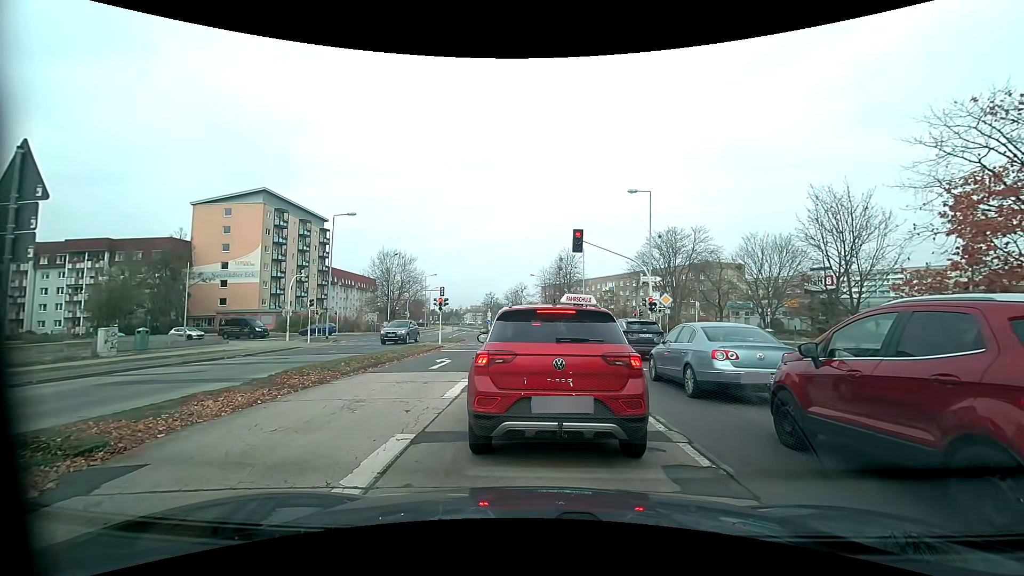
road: tertiary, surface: concrete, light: Day
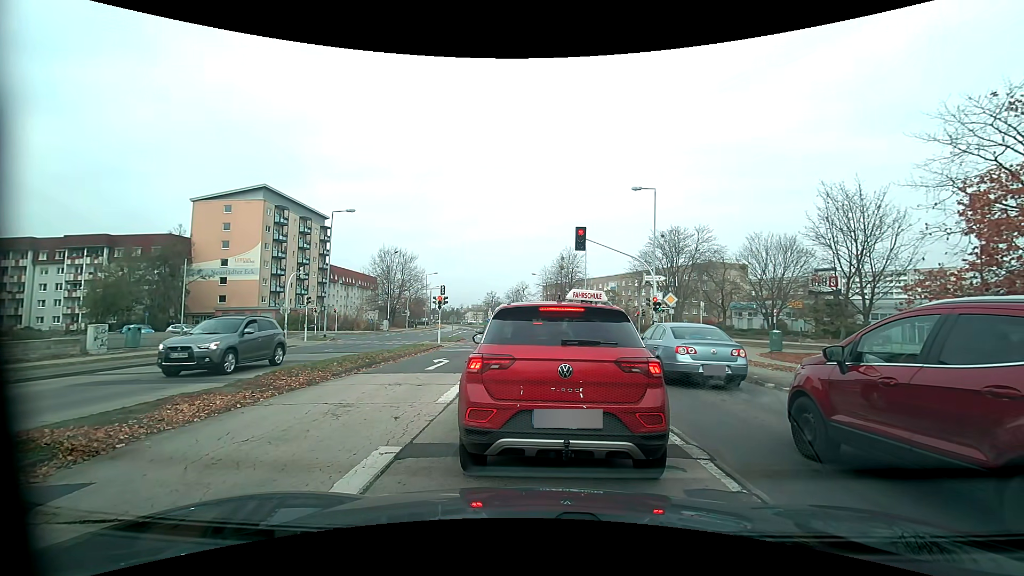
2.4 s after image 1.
(0.0, +0.7) m; 0°
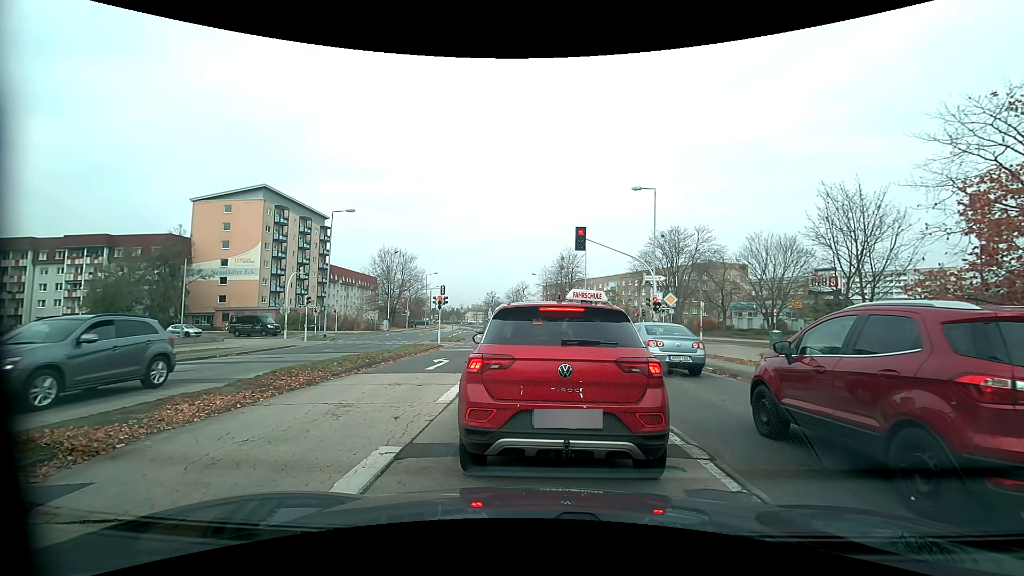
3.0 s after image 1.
(0.0, 0.0) m; 0°
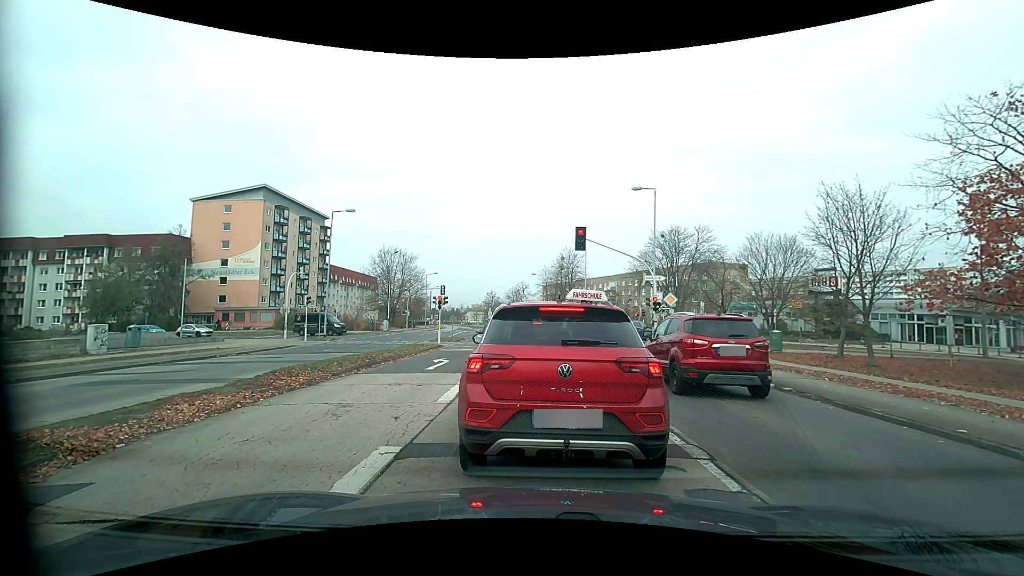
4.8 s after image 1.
(0.0, 0.0) m; 0°
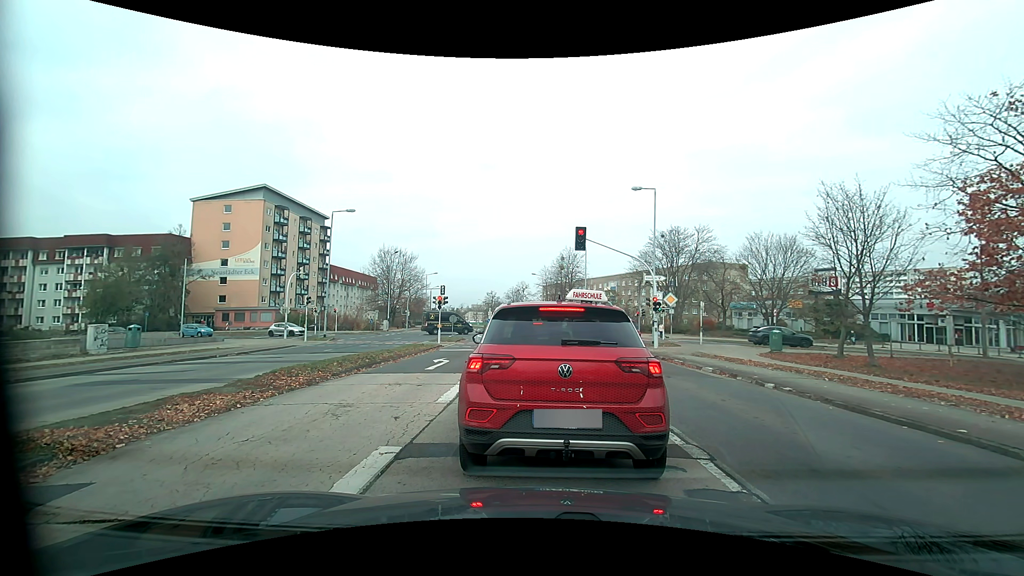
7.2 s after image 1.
(0.0, 0.0) m; 0°
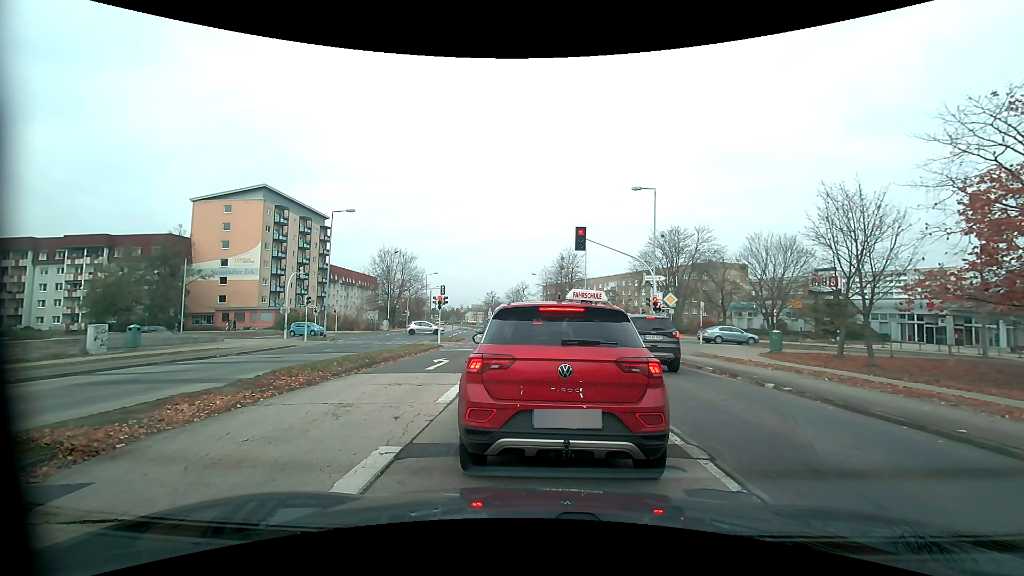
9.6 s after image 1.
(0.0, 0.0) m; 0°
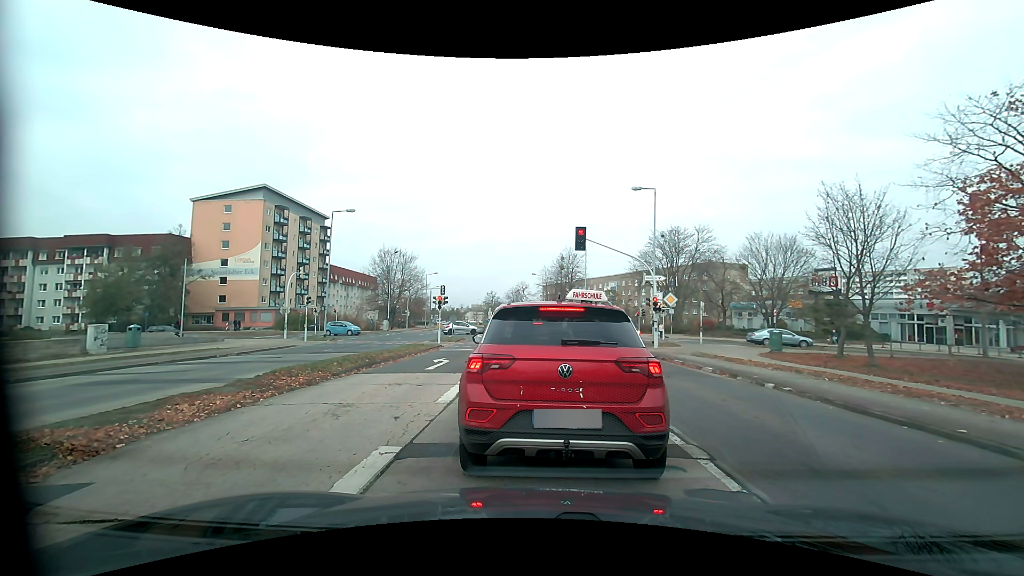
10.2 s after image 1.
(0.0, 0.0) m; 0°
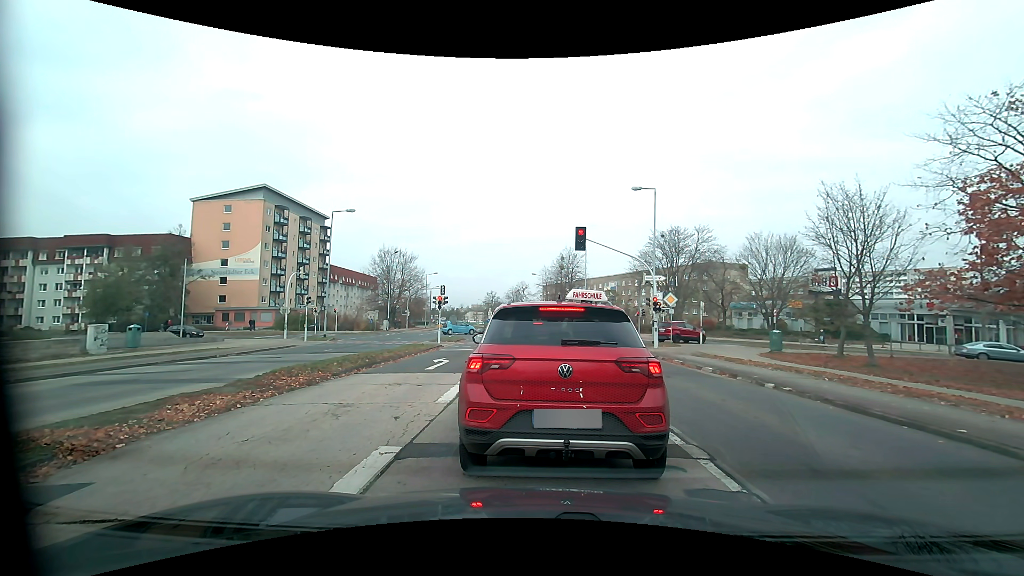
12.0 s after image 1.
(0.0, 0.0) m; 0°
